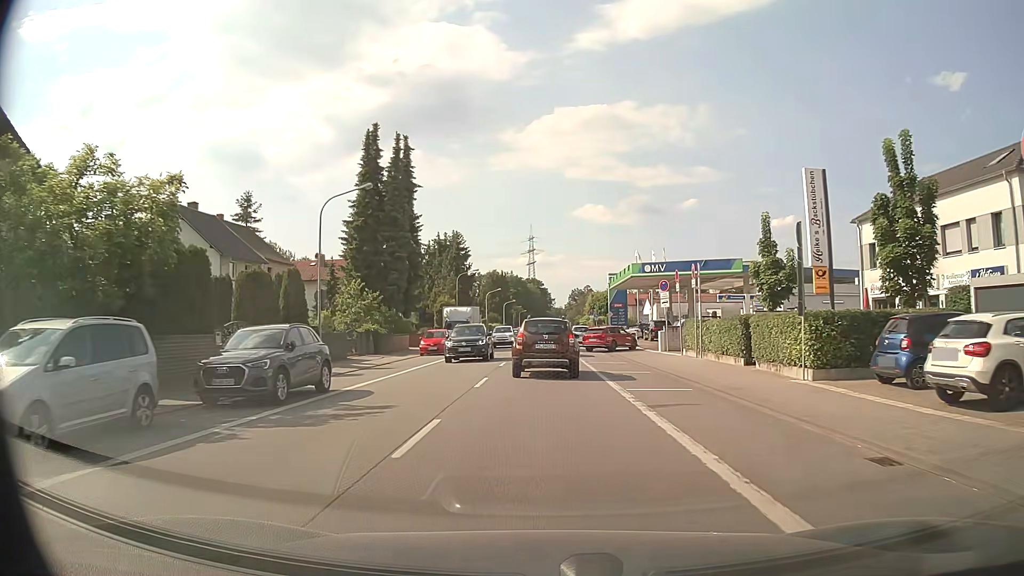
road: primary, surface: asphalt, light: Day
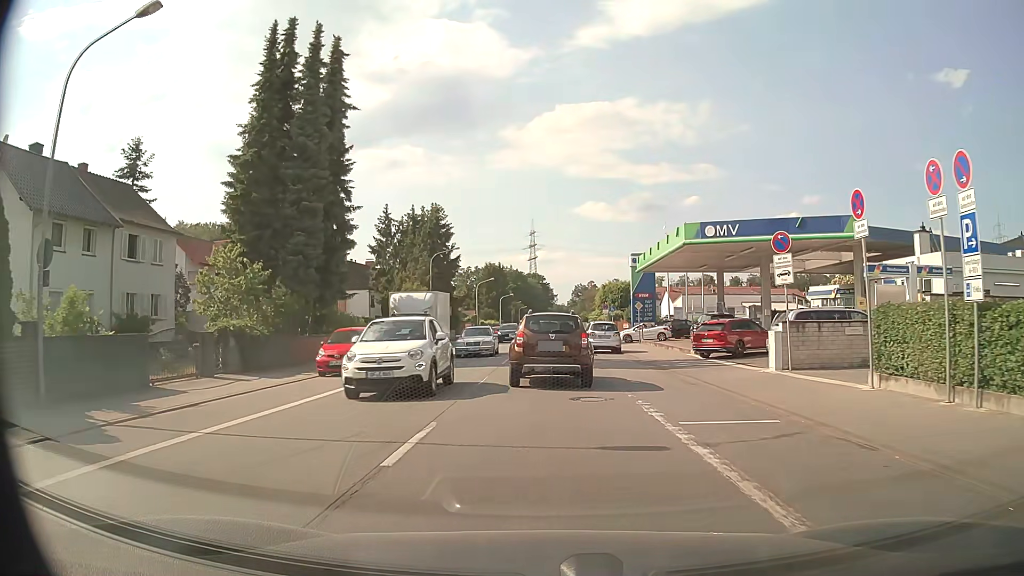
(0.0, +17.6) m; 0°
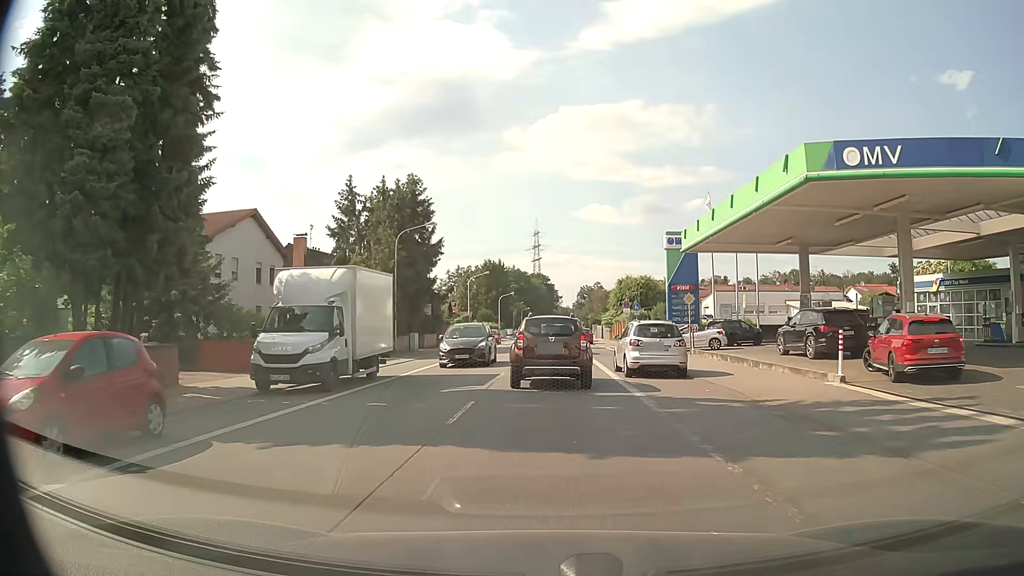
(-0.1, +14.5) m; 0°
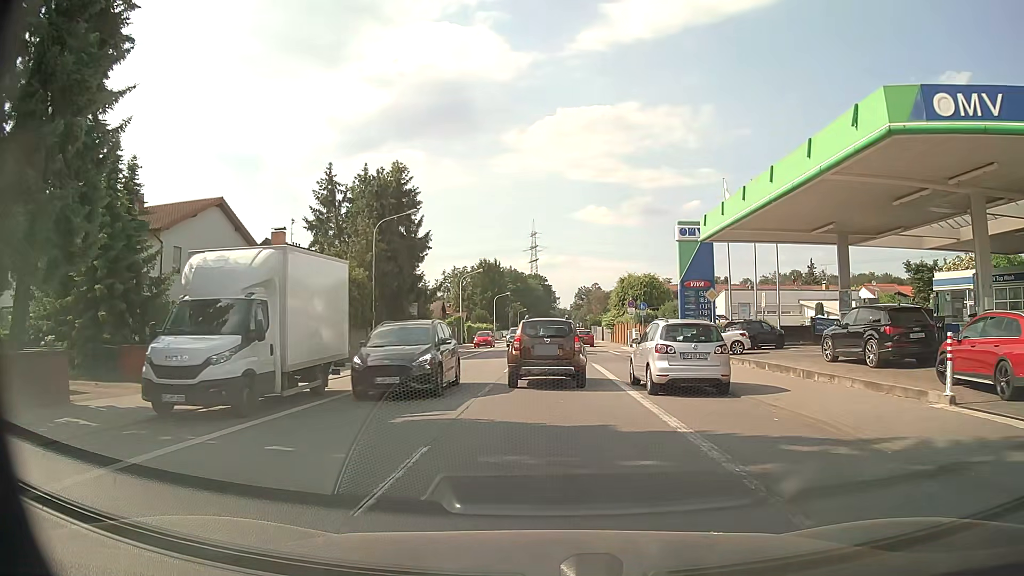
(0.0, +4.7) m; 0°
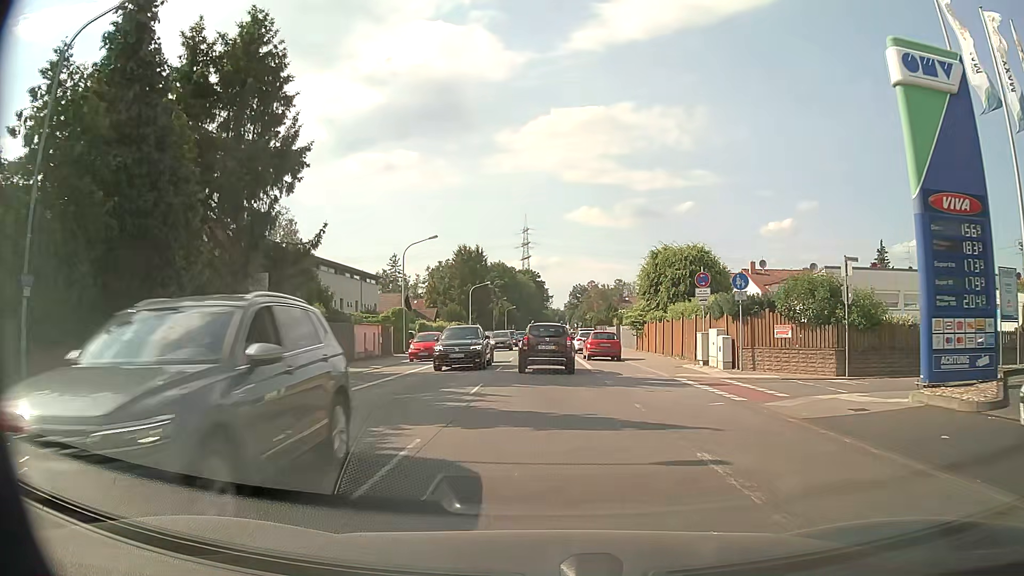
(+0.2, +26.0) m; 0°
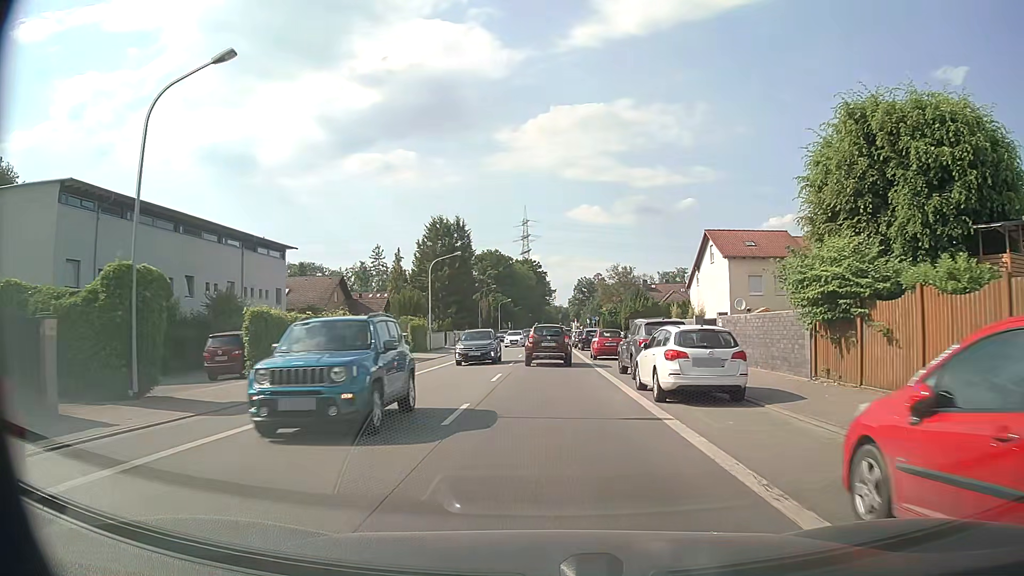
(+0.1, +31.8) m; 0°
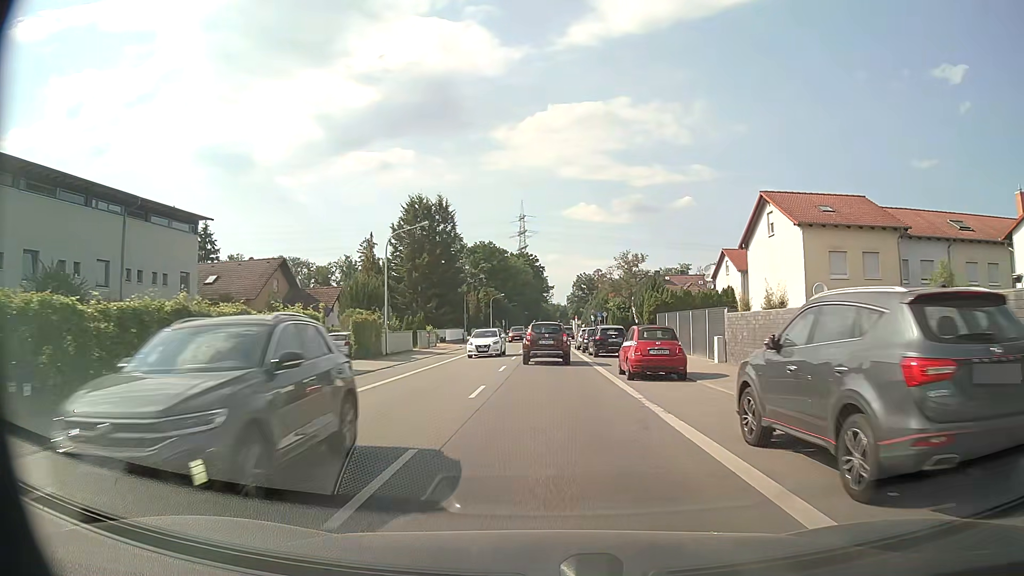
(0.0, +14.3) m; 0°
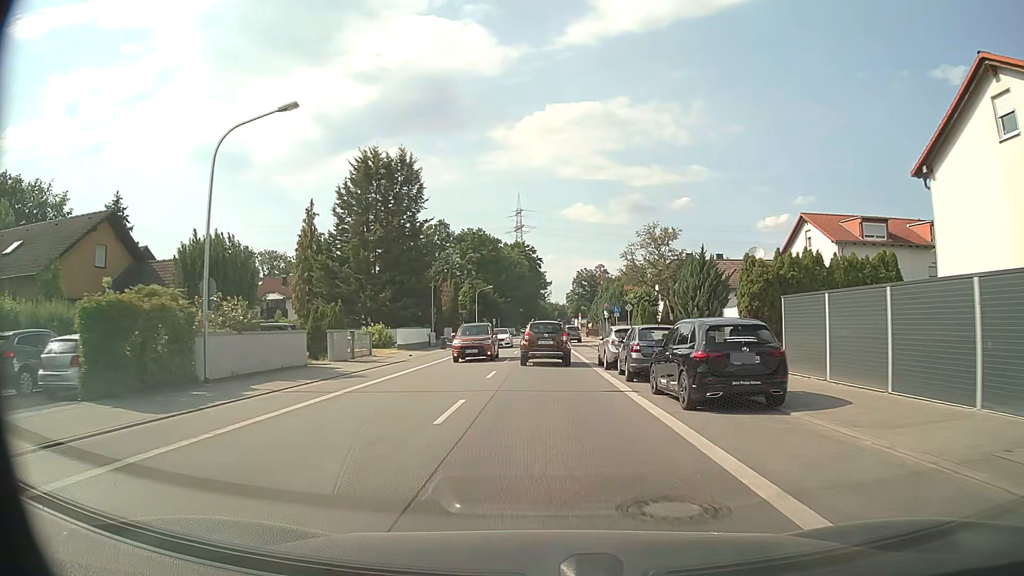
(+0.1, +21.7) m; 0°
(0, +10) (0, +20) (0, +30) (0, +40) (0, +50) (0, +60) (0, +70) (0, +80) (0, +90) (0, +100) m
